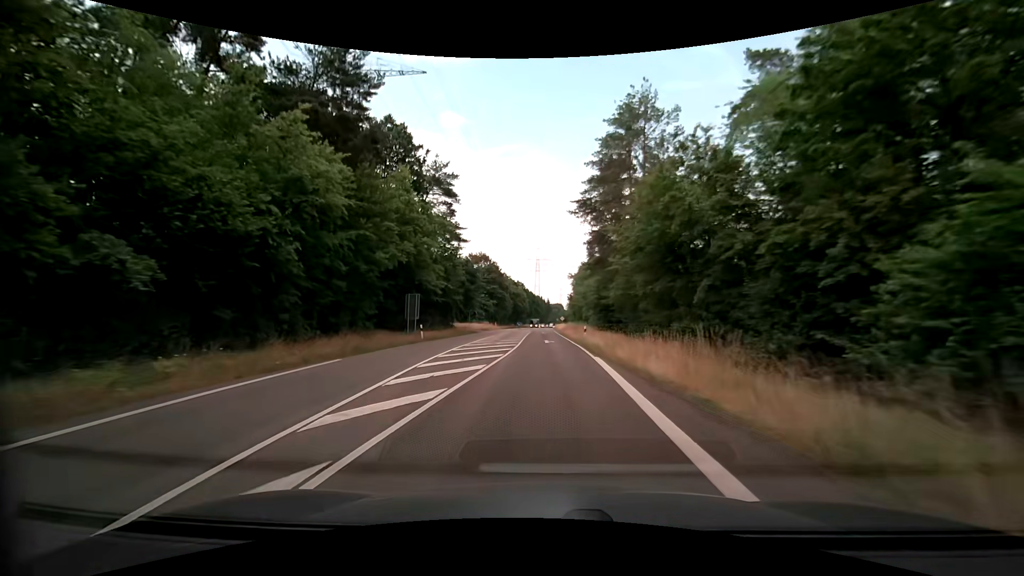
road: secondary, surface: asphalt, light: Day
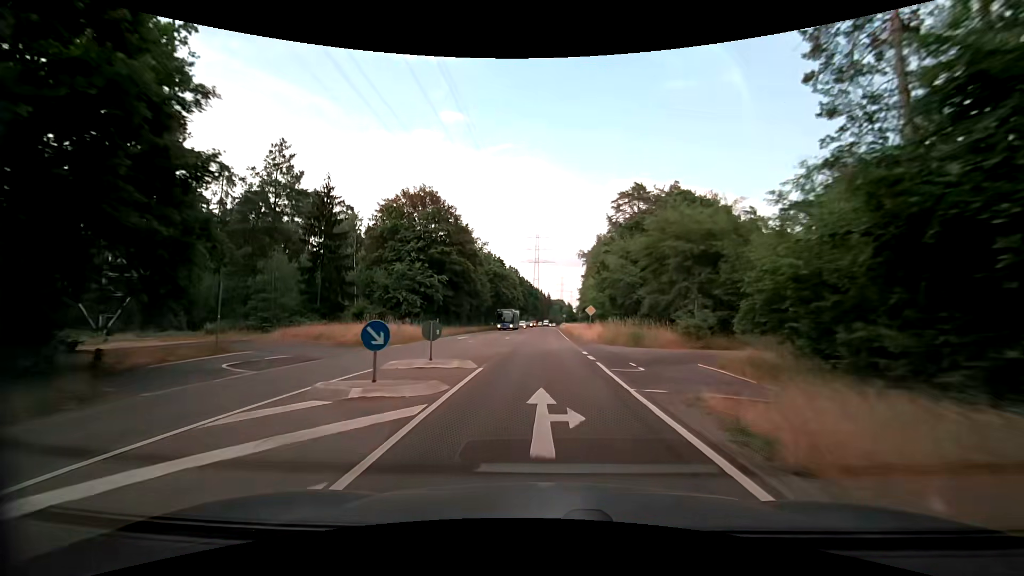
(-0.2, +55.6) m; 0°
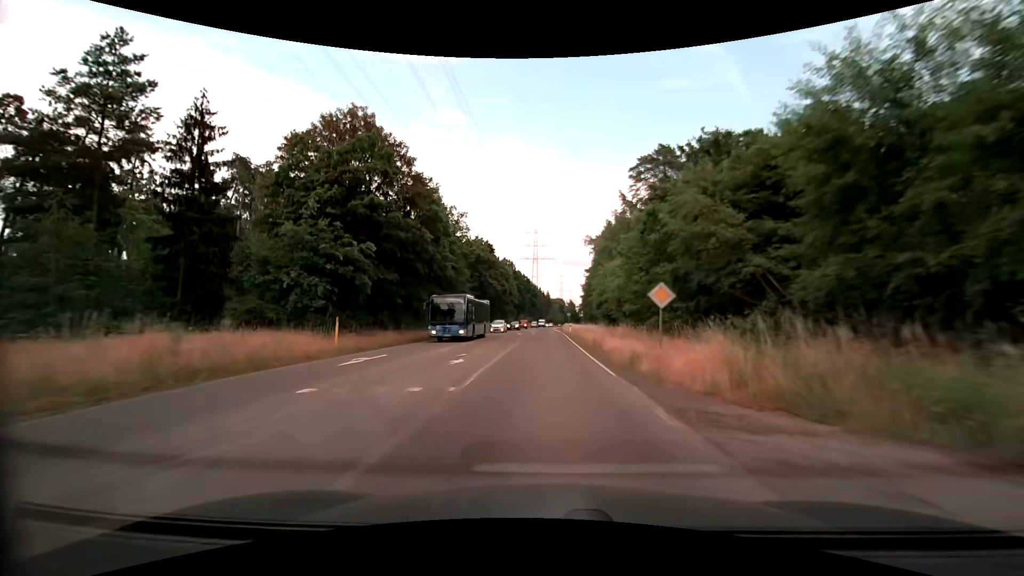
(0.0, +22.3) m; 0°
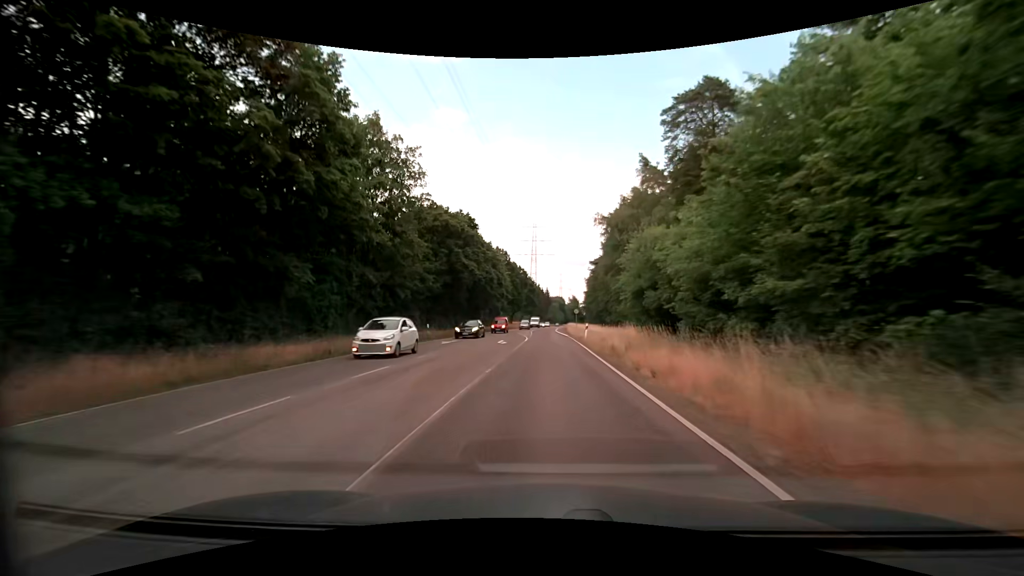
(-0.1, +22.3) m; 0°
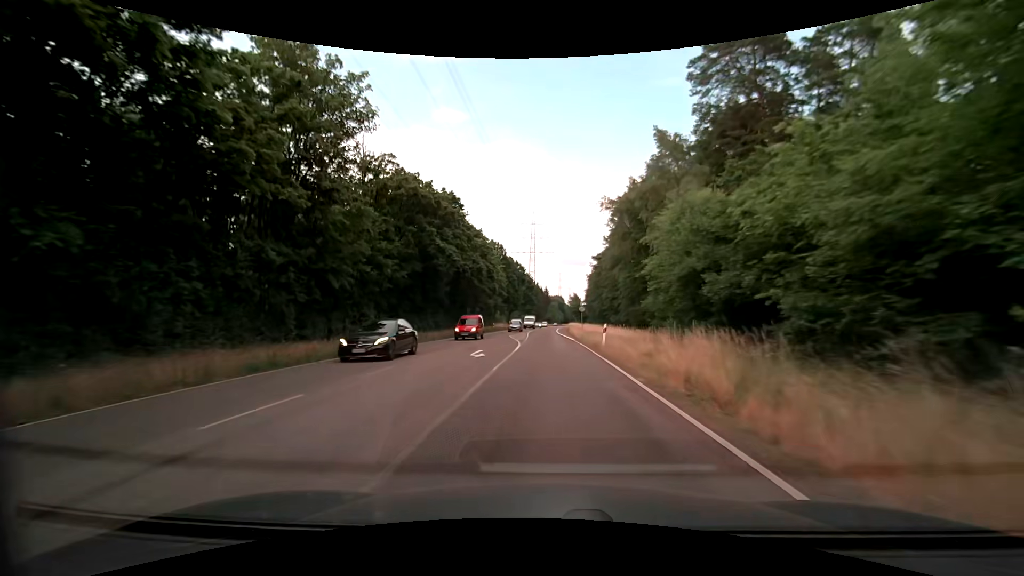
(0.0, +11.2) m; 0°
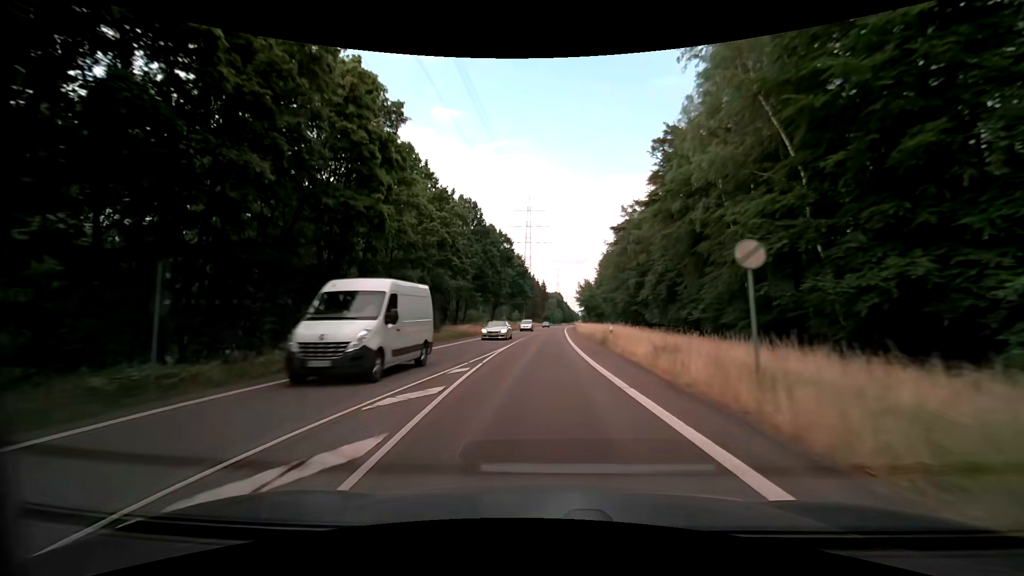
(+0.1, +44.6) m; +1°
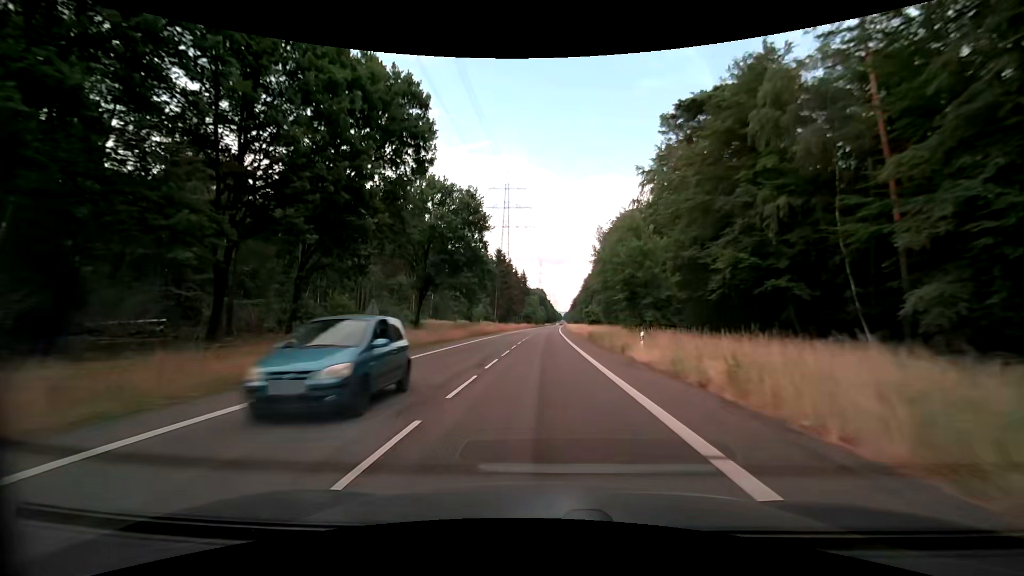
(+0.6, +57.4) m; +2°
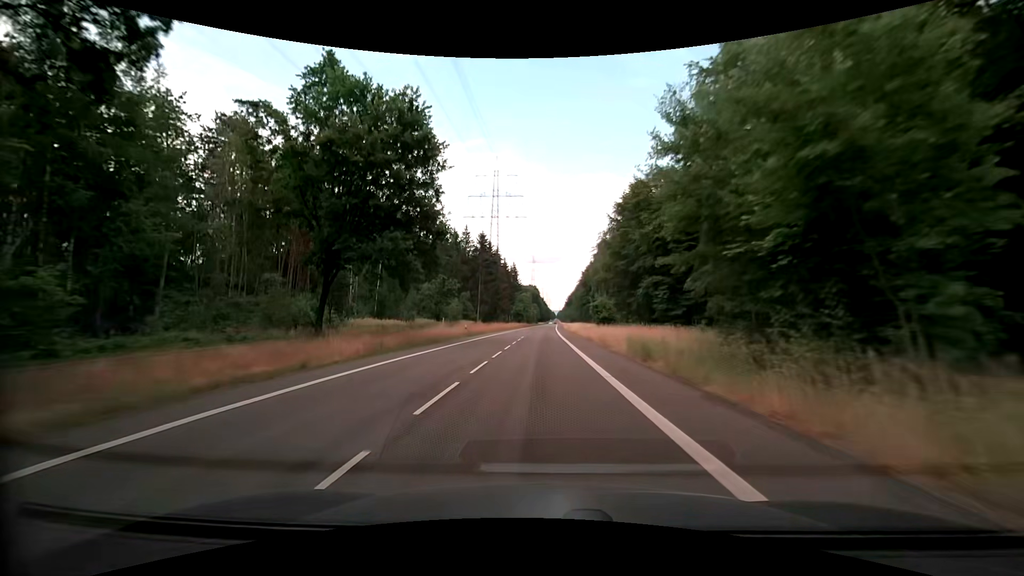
(+0.1, +24.5) m; +1°
(0, +10) (0, +20) (0, +30) (0, +40) (0, +50) (0, +60) (0, +70) (+1, +80) (+1, +90) (+1, +100) m
